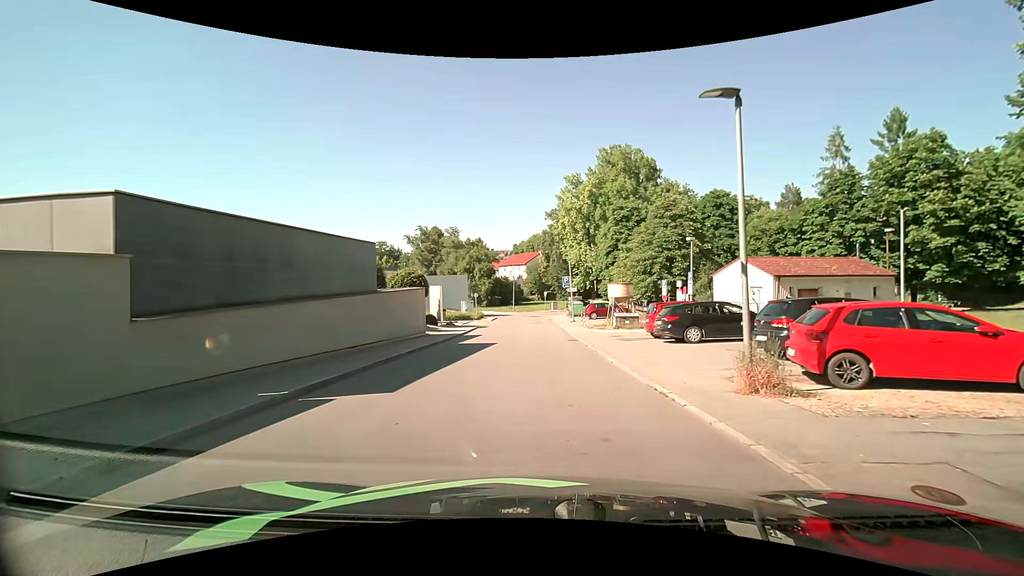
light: Day
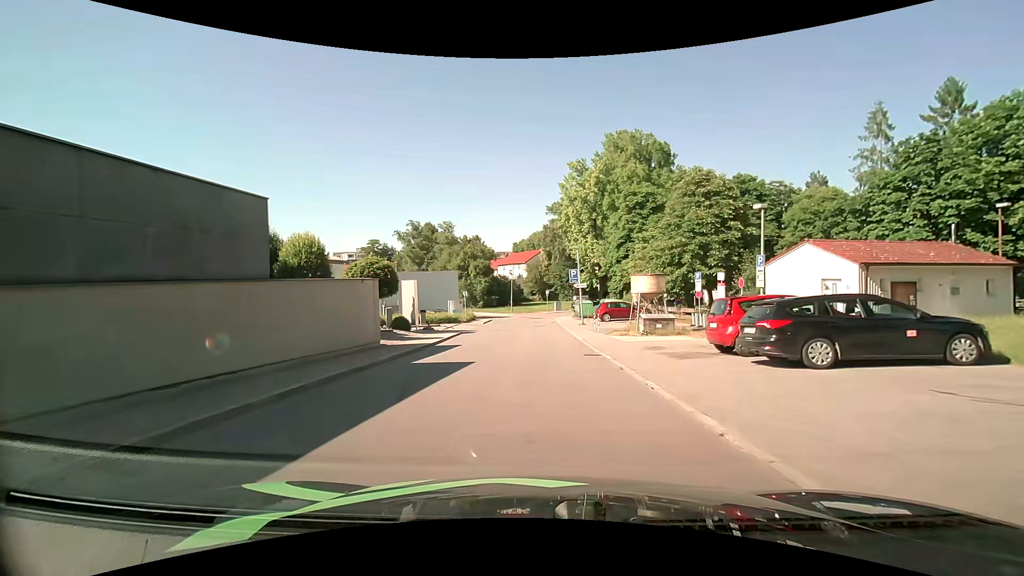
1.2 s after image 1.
(0.0, +7.9) m; 0°
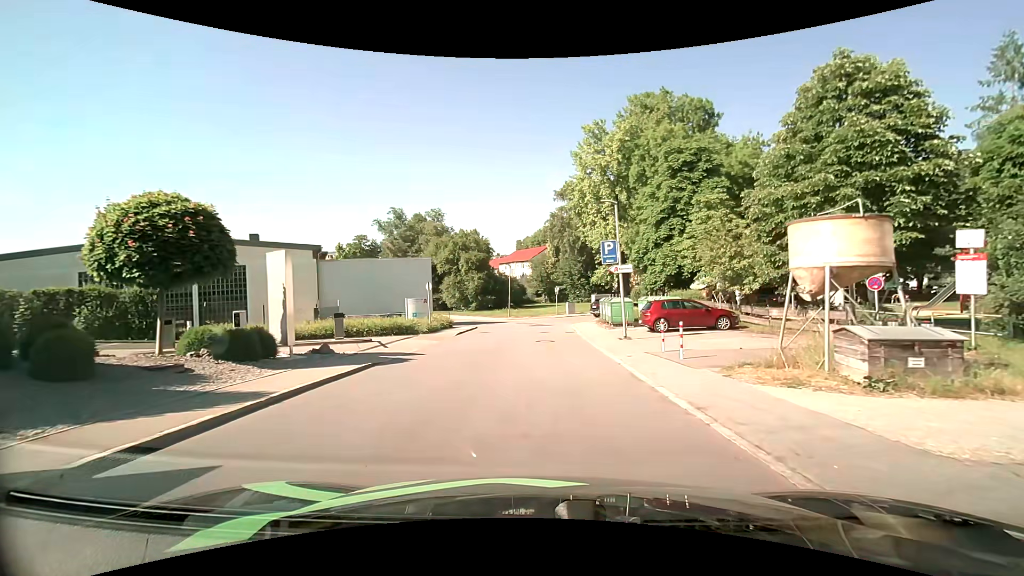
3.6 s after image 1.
(-0.2, +15.3) m; 0°
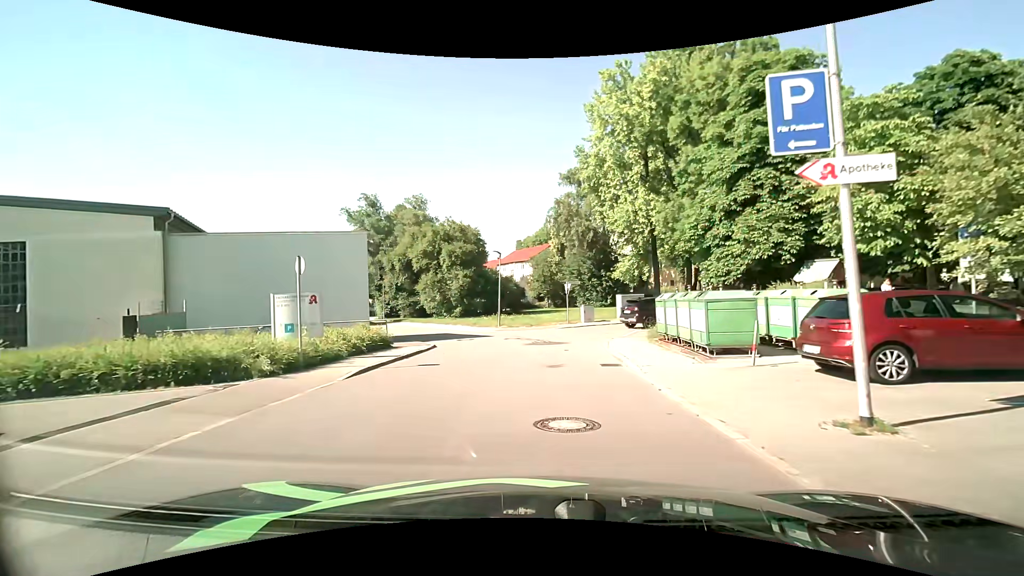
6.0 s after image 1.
(-0.1, +14.1) m; 0°
